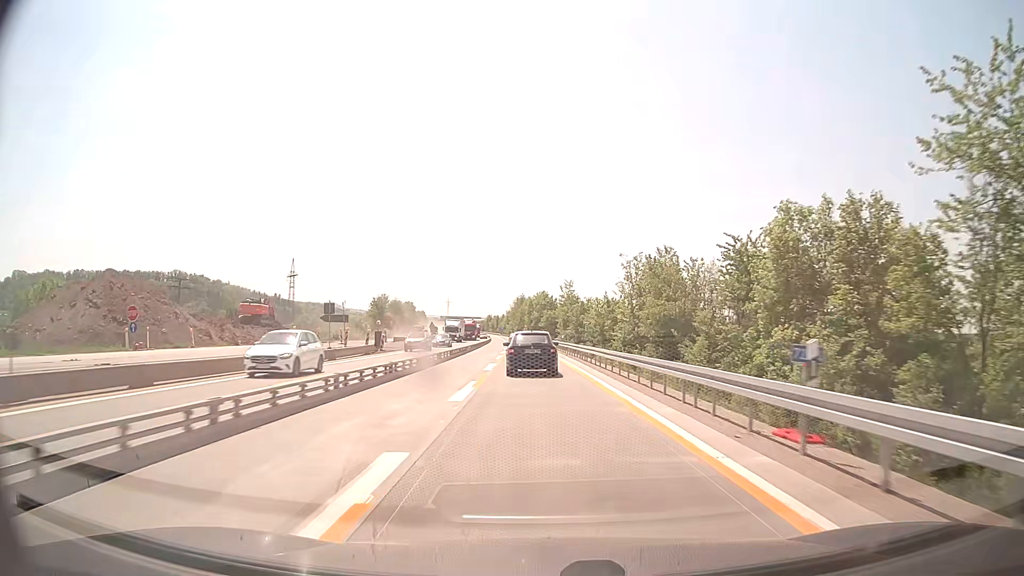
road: motorway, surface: concrete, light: Day
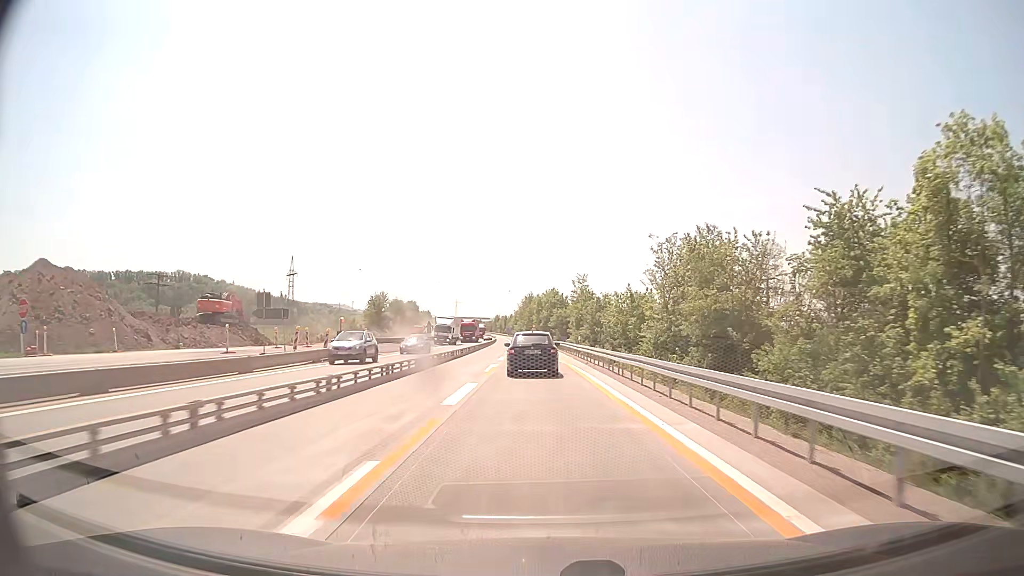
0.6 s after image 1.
(-0.1, +12.5) m; -1°
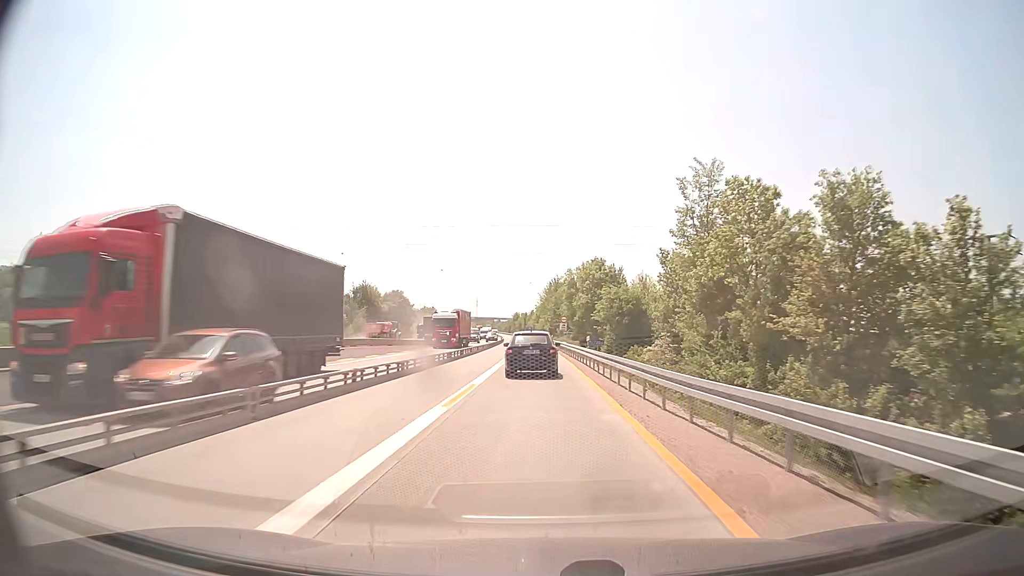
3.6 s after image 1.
(-1.5, +64.3) m; -2°
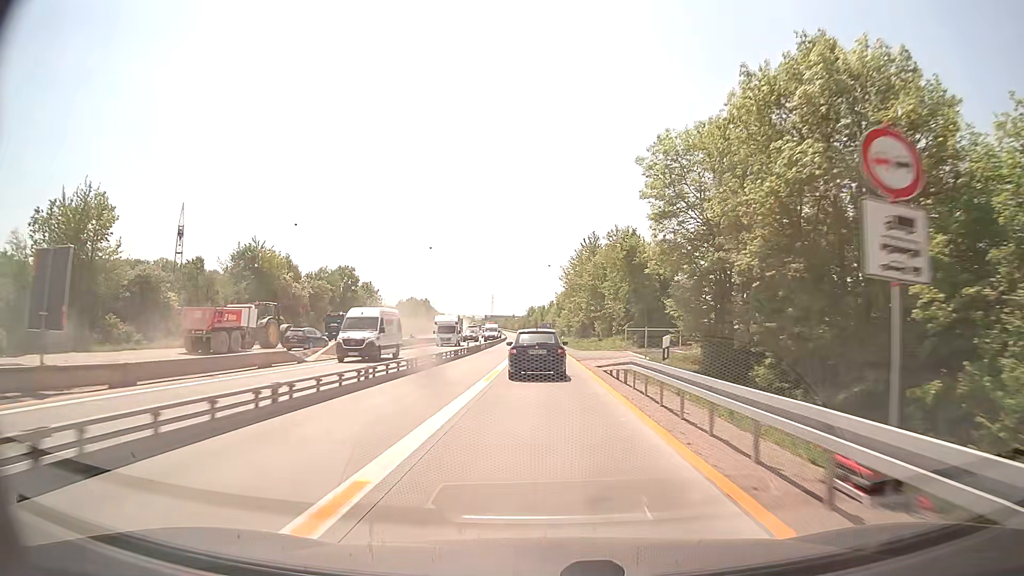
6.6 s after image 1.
(-1.0, +65.6) m; -2°
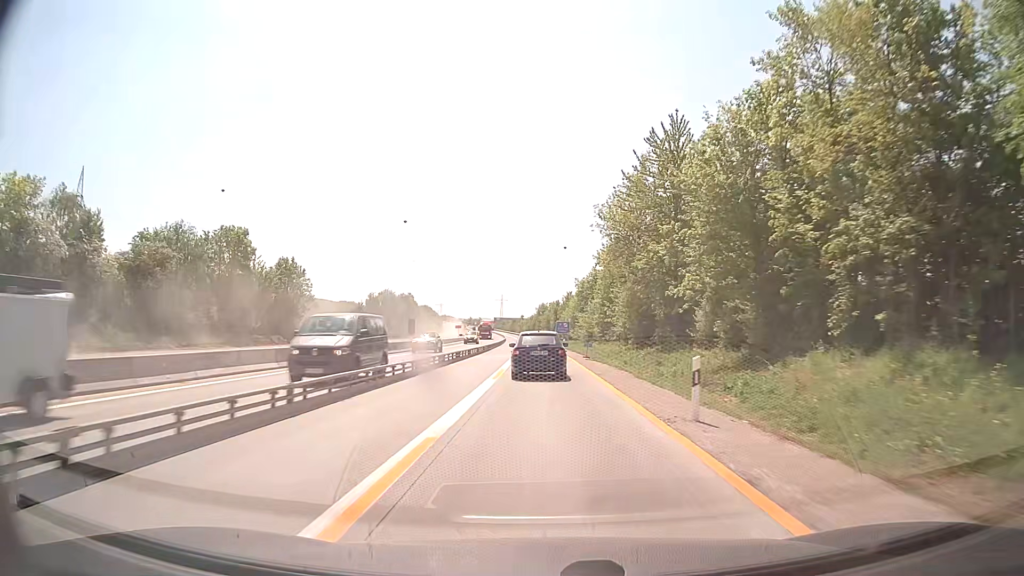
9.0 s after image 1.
(-0.4, +51.4) m; -1°
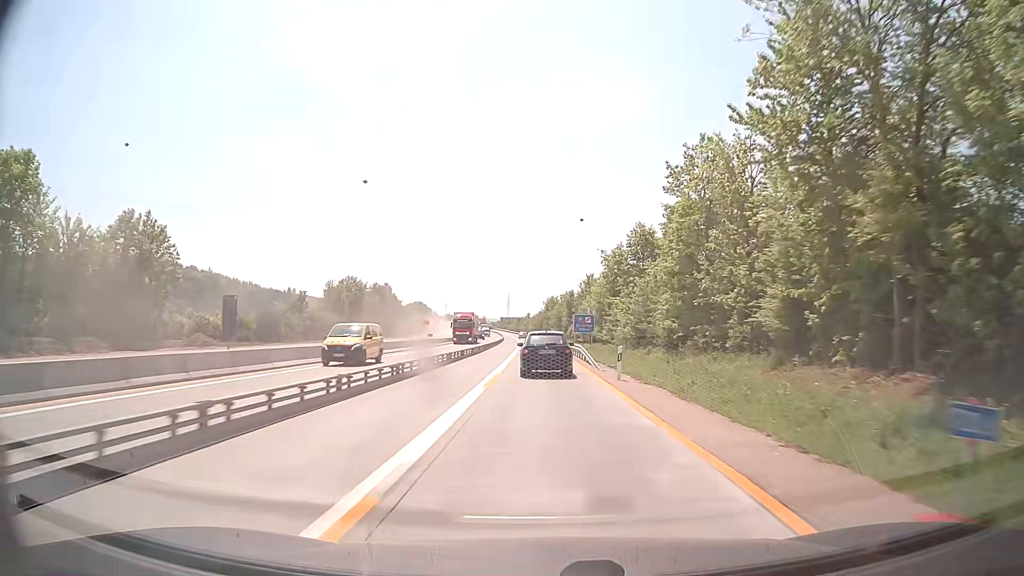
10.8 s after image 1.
(-0.2, +39.3) m; -1°
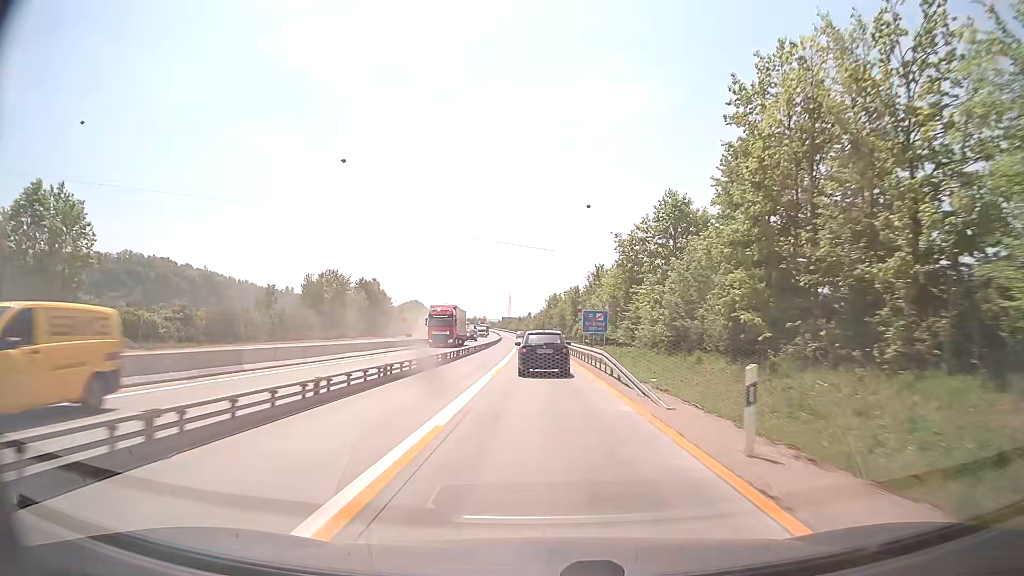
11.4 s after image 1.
(0.0, +13.3) m; -1°
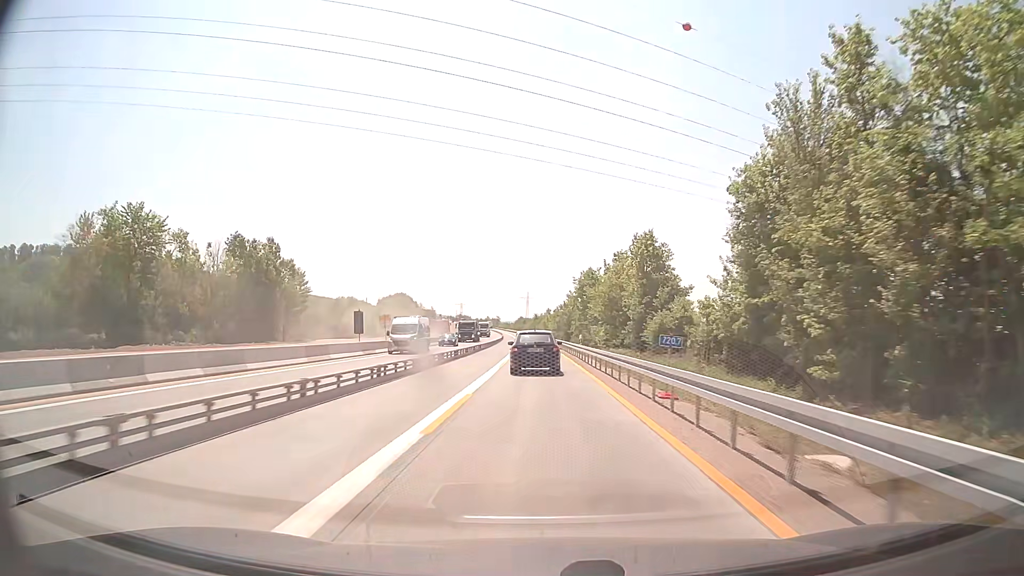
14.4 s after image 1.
(-0.5, +66.7) m; -1°
(0, +10) (0, +20) (0, +30) (0, +40) (-1, +50) (-1, +60) (-1, +70) (-2, +80) (-2, +90) (-2, +100) m
